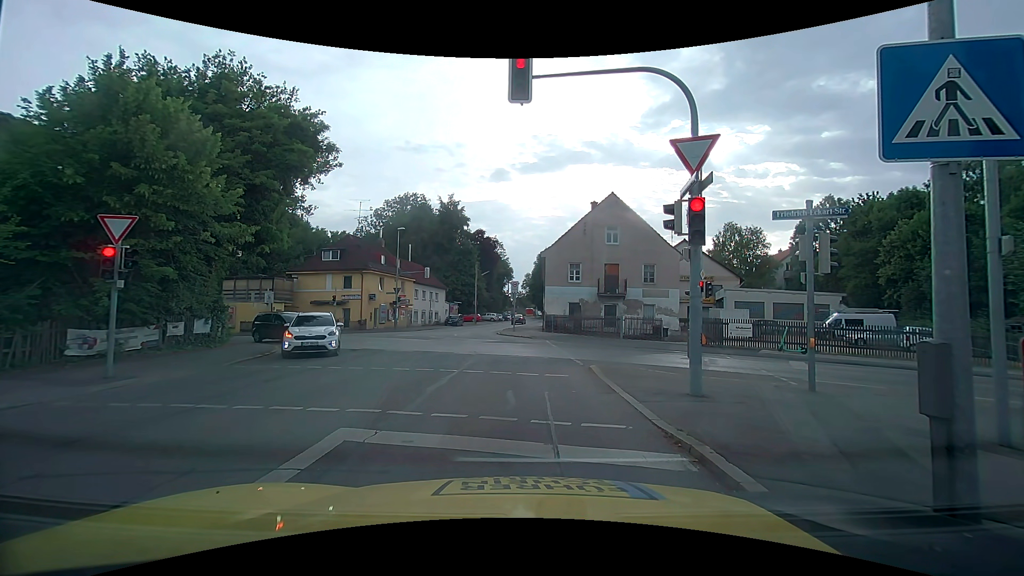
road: tertiary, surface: asphalt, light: Day
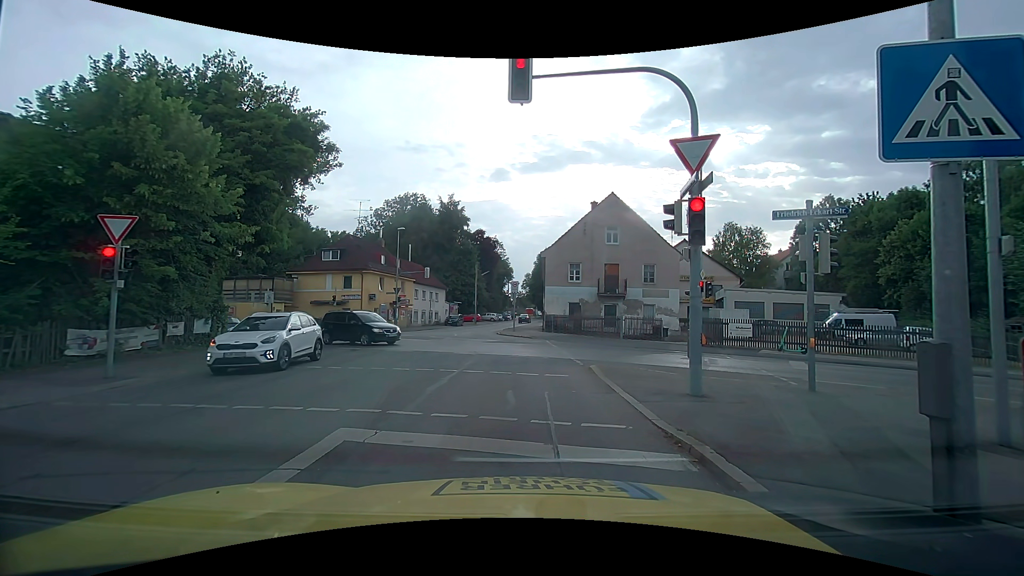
(0.0, 0.0) m; 0°
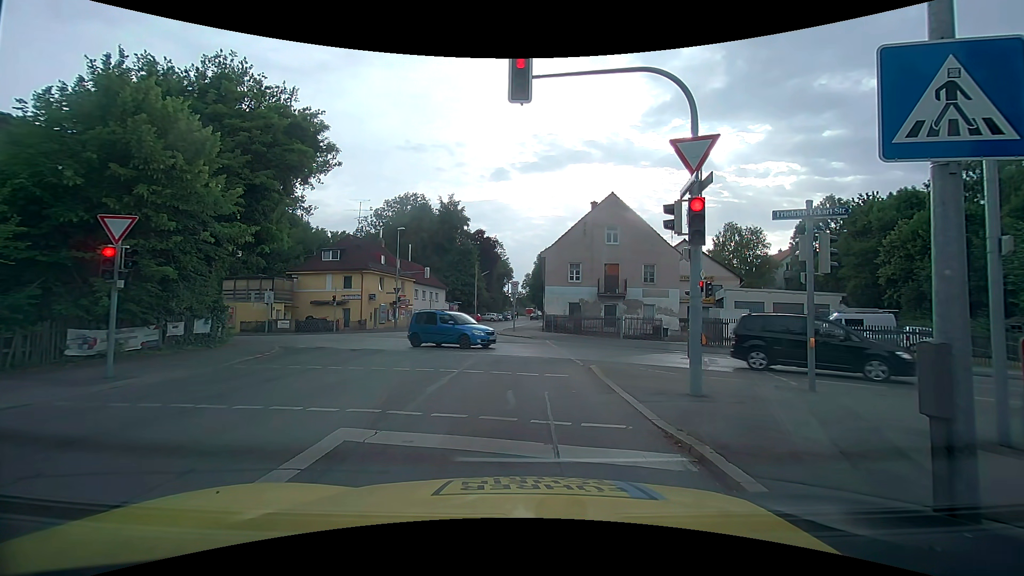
(0.0, 0.0) m; 0°
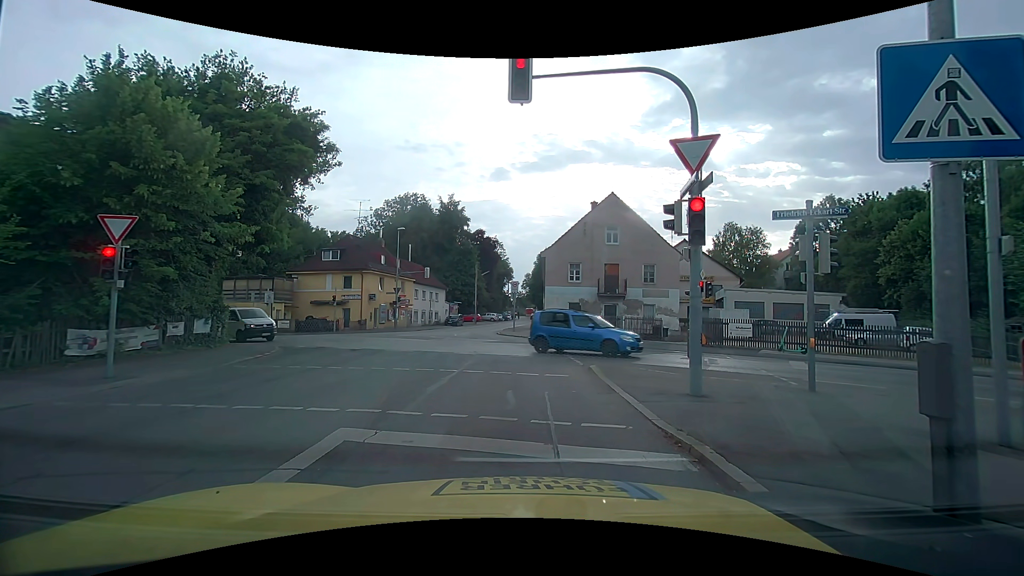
(0.0, 0.0) m; 0°
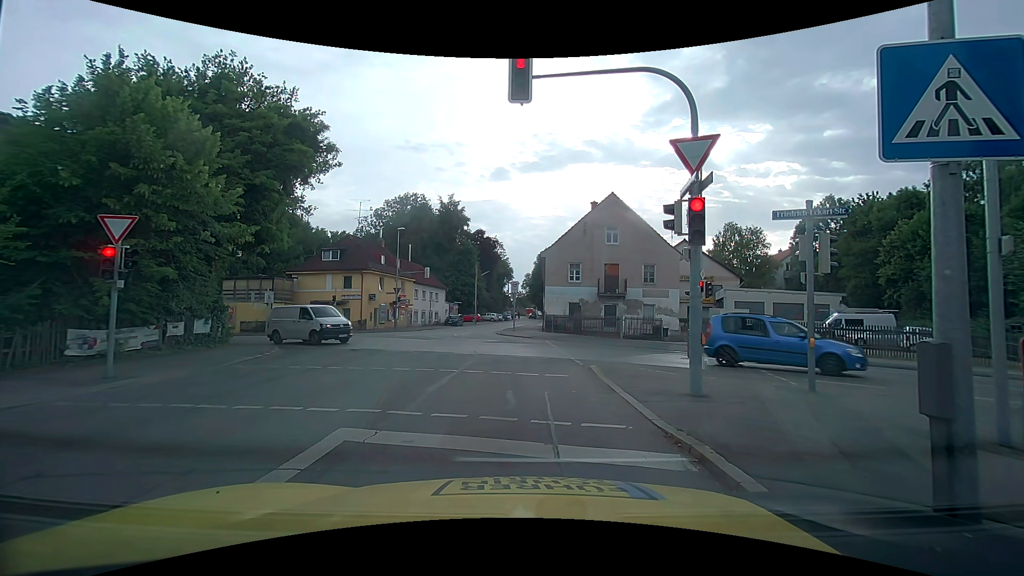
(0.0, 0.0) m; 0°
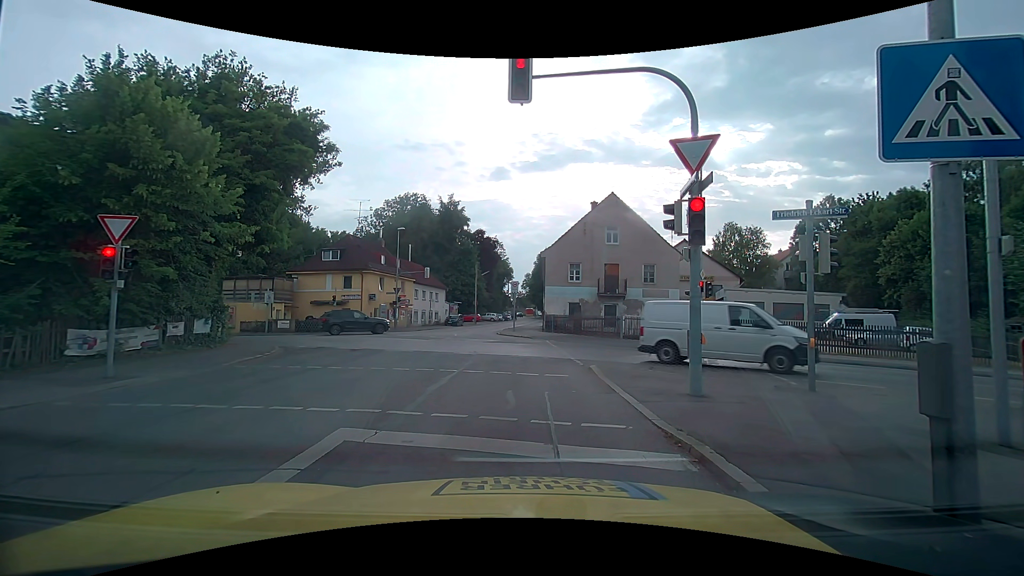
(0.0, 0.0) m; 0°
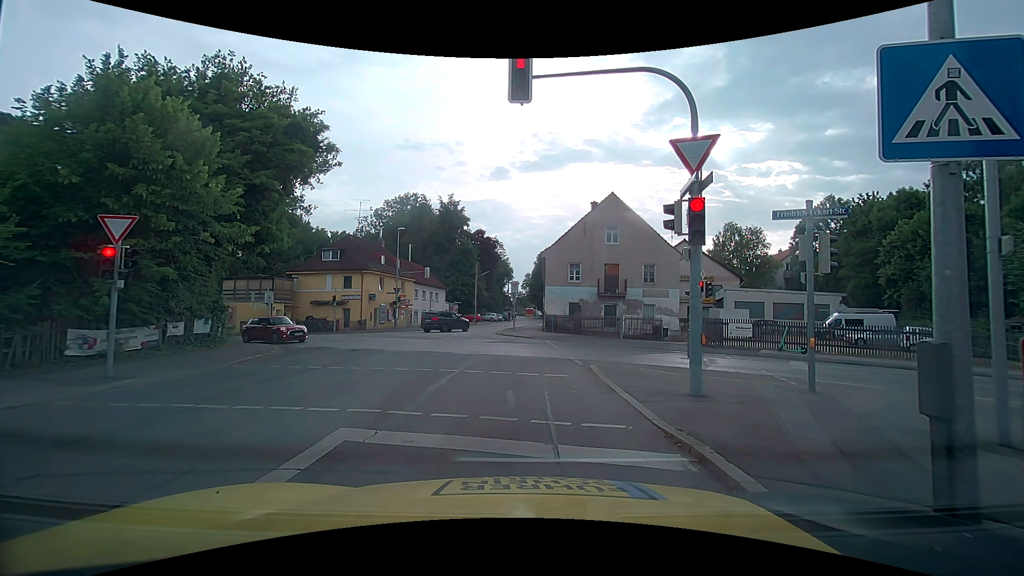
(0.0, 0.0) m; 0°
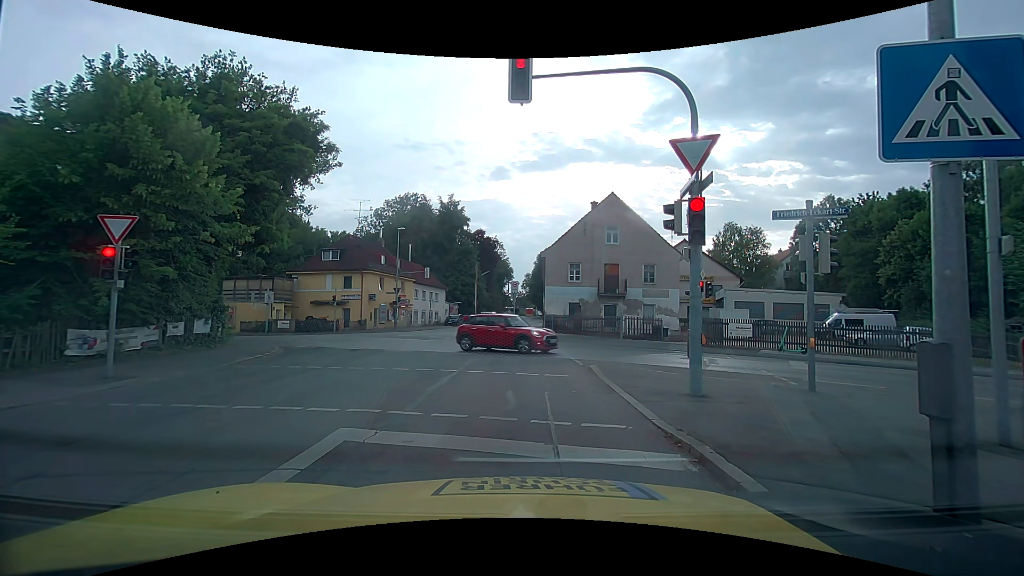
(0.0, 0.0) m; 0°
(0, +10) (0, +20) (-1, +30) (-2, +40) (-2, +50) (-1, +60) (+1, +70) (+2, +79) (+4, +89) (+5, +99) m
